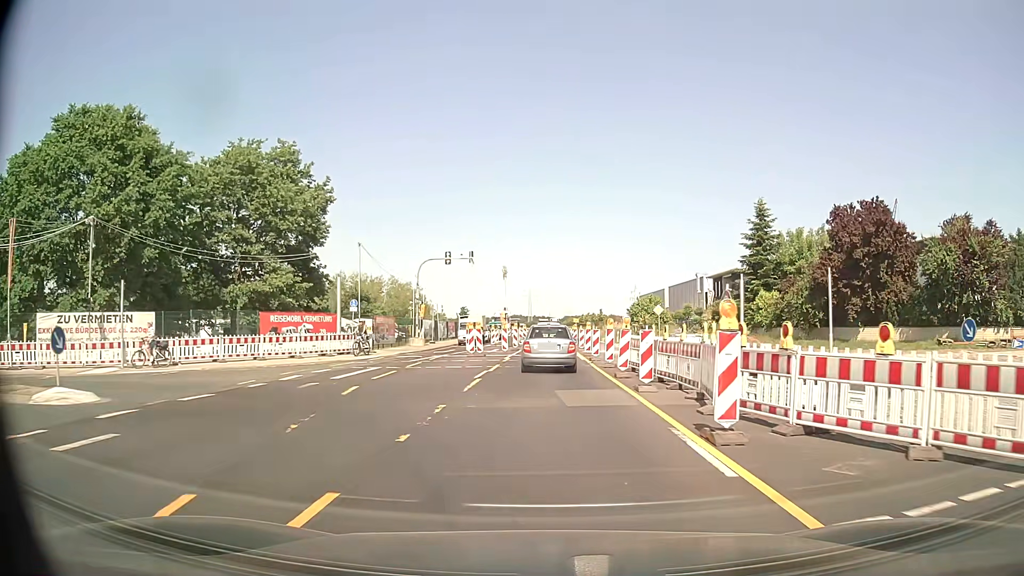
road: secondary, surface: asphalt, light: Day
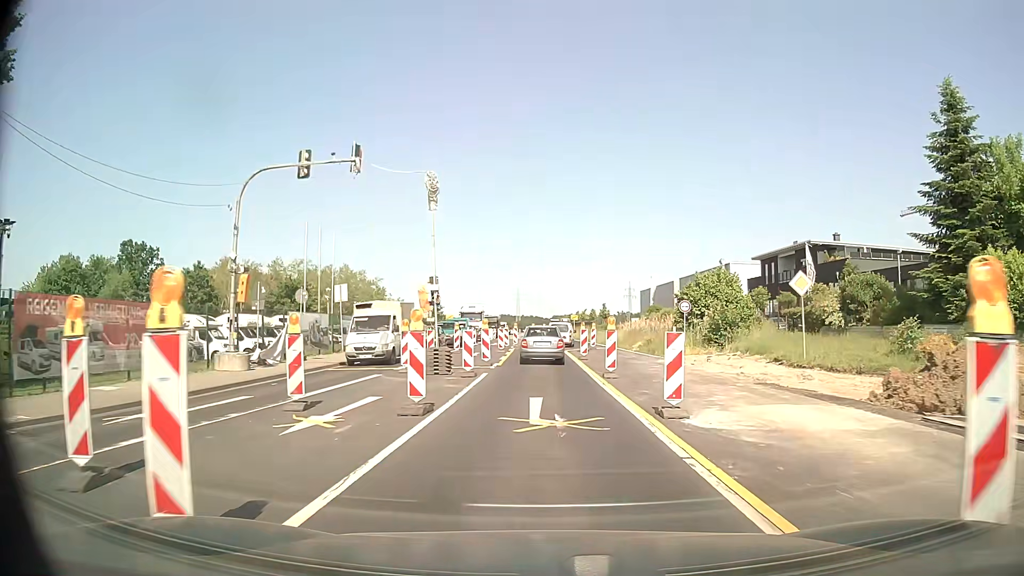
(+0.1, +30.7) m; +1°
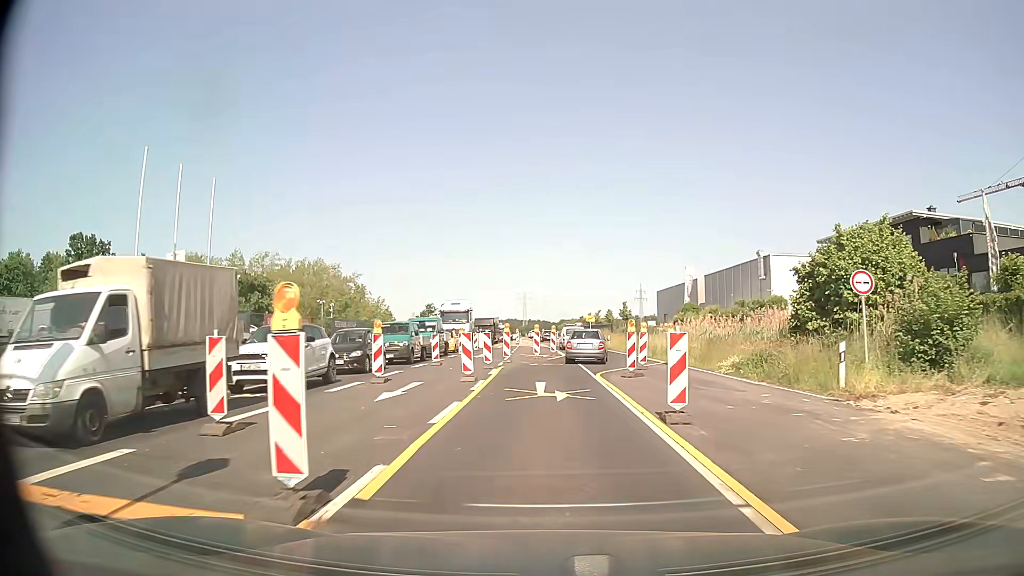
(-0.1, +19.3) m; -1°
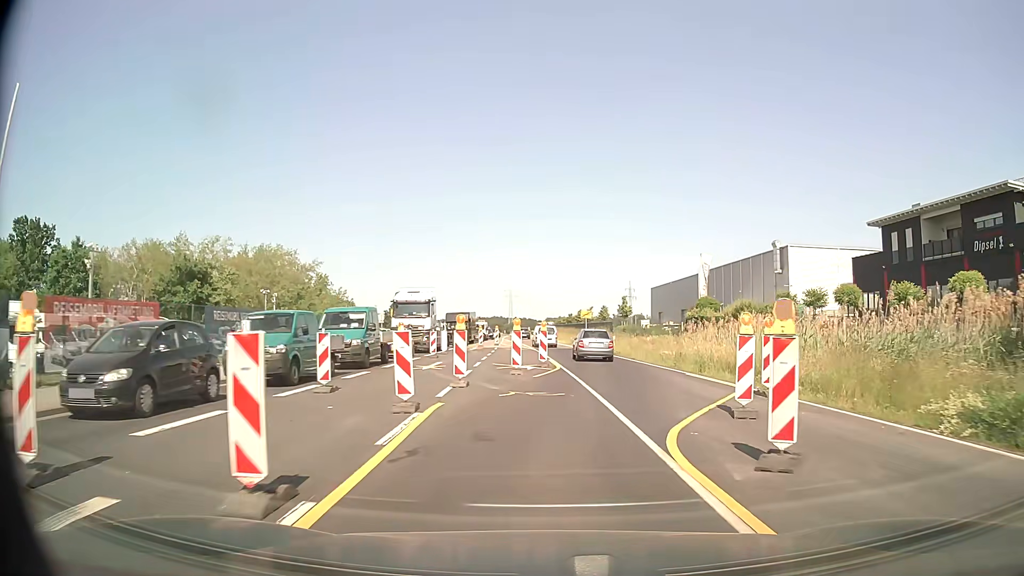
(+0.1, +13.3) m; +1°
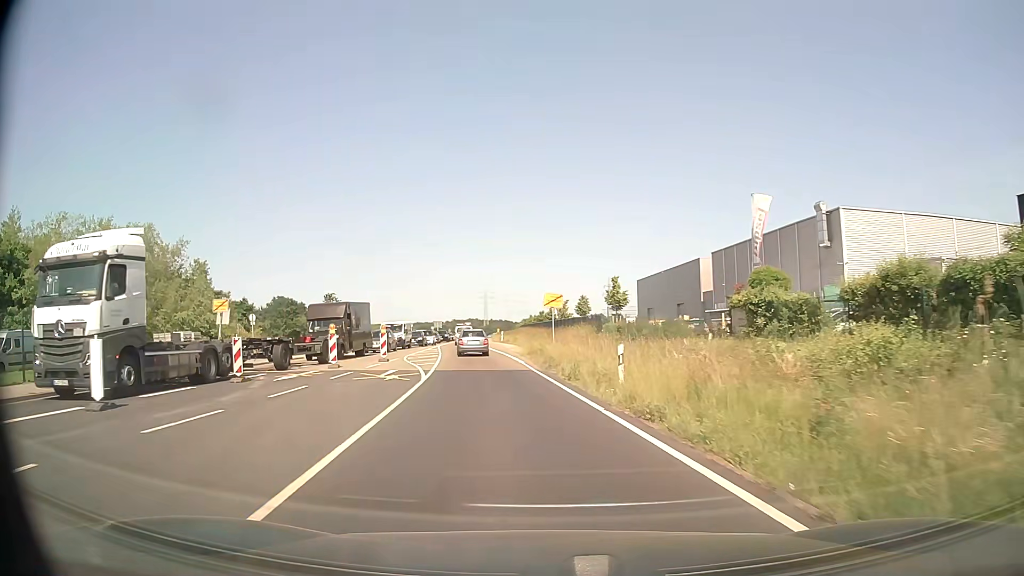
(+2.4, +28.2) m; +2°
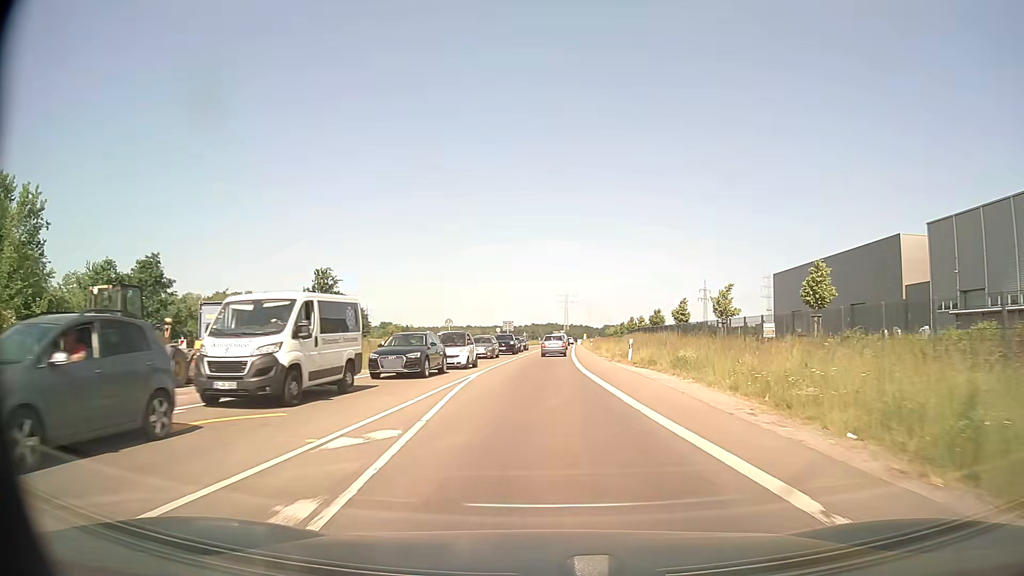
(-4.7, +41.1) m; -7°
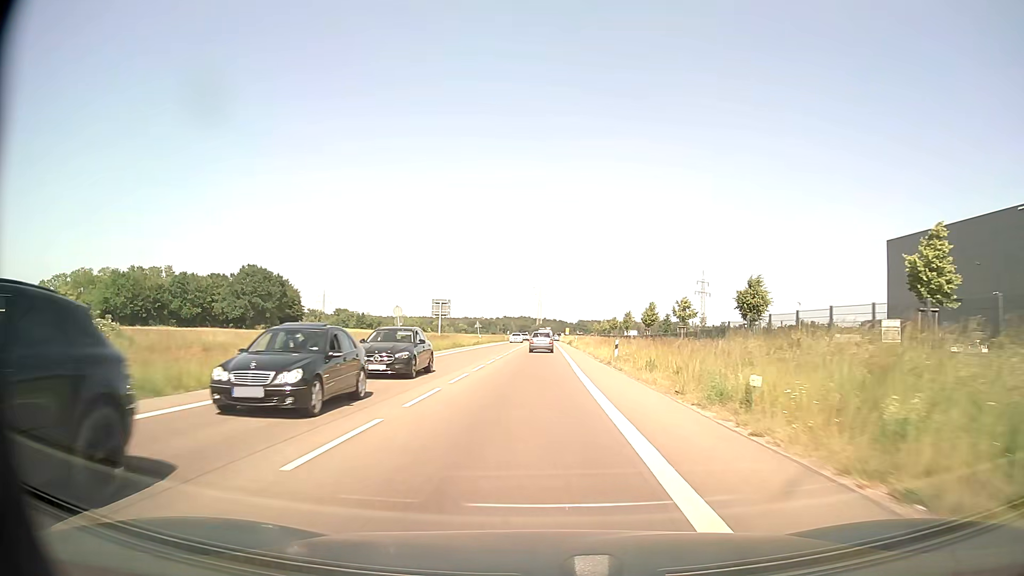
(+1.2, +51.4) m; +2°
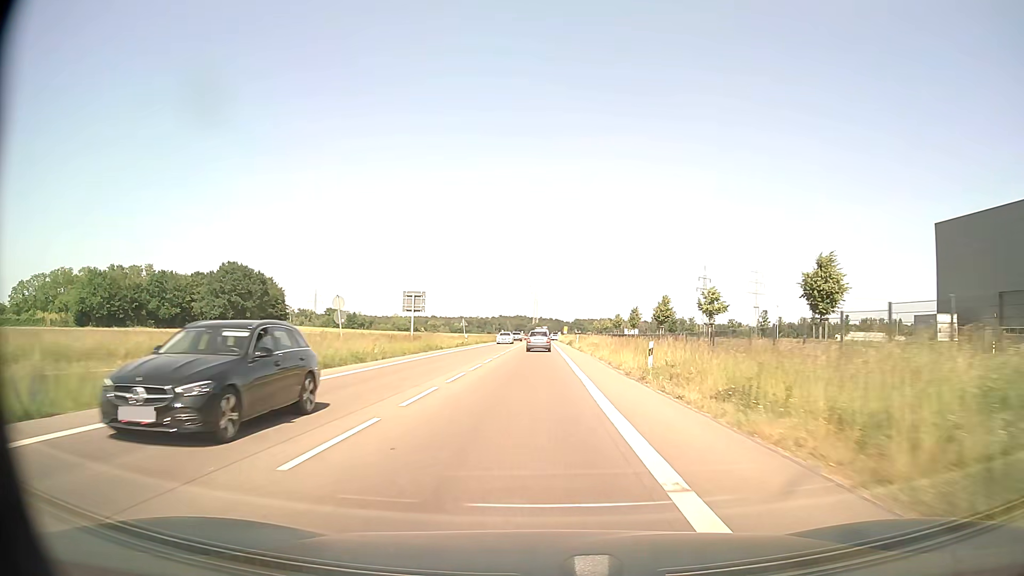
(0.0, +11.5) m; 0°
(0, +10) (0, +20) (0, +30) (0, +40) (0, +50) (0, +60) (0, +70) (0, +80) (0, +90) (0, +100) m
